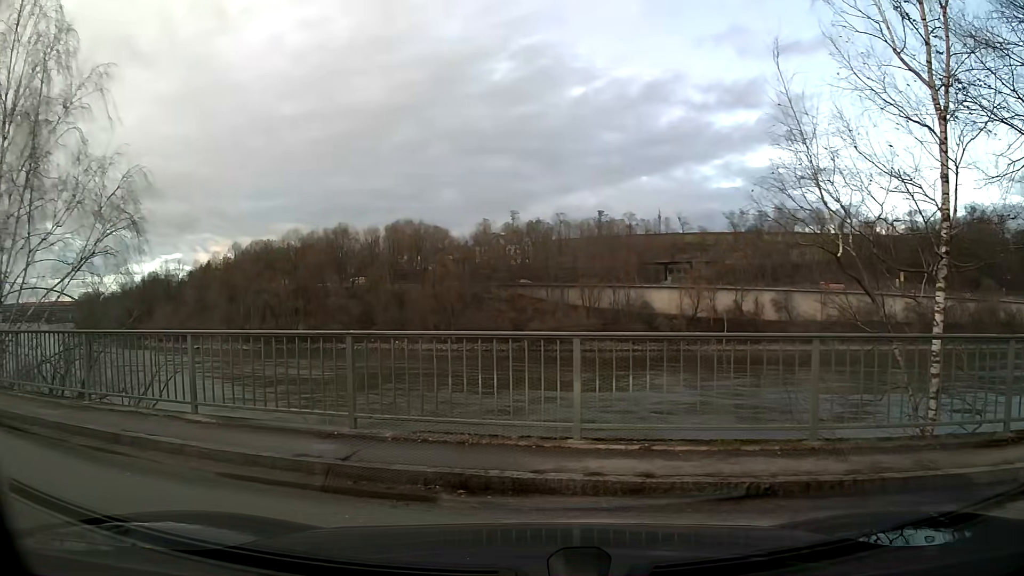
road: primary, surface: asphalt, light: Day
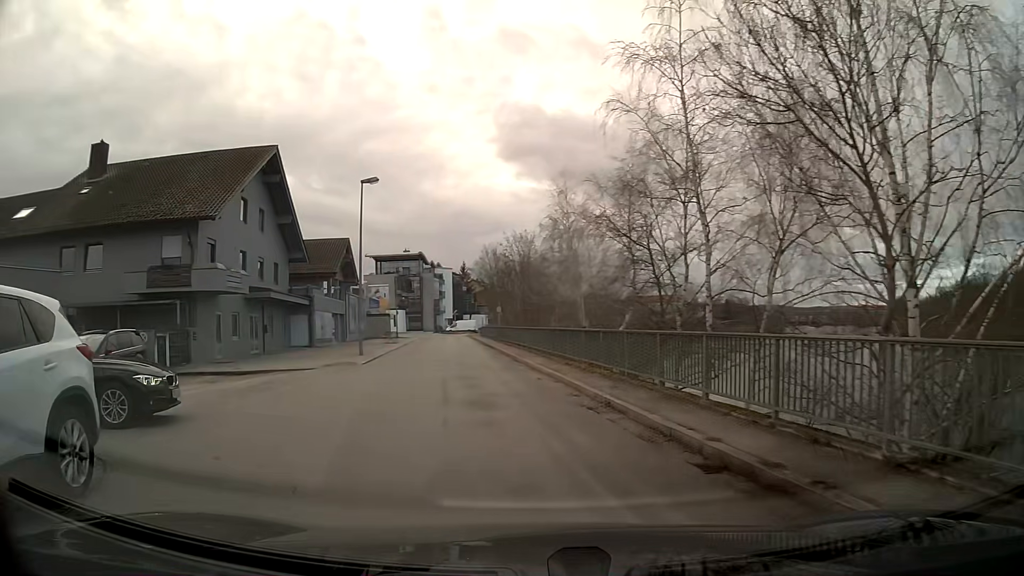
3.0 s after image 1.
(-6.9, +3.9) m; -85°
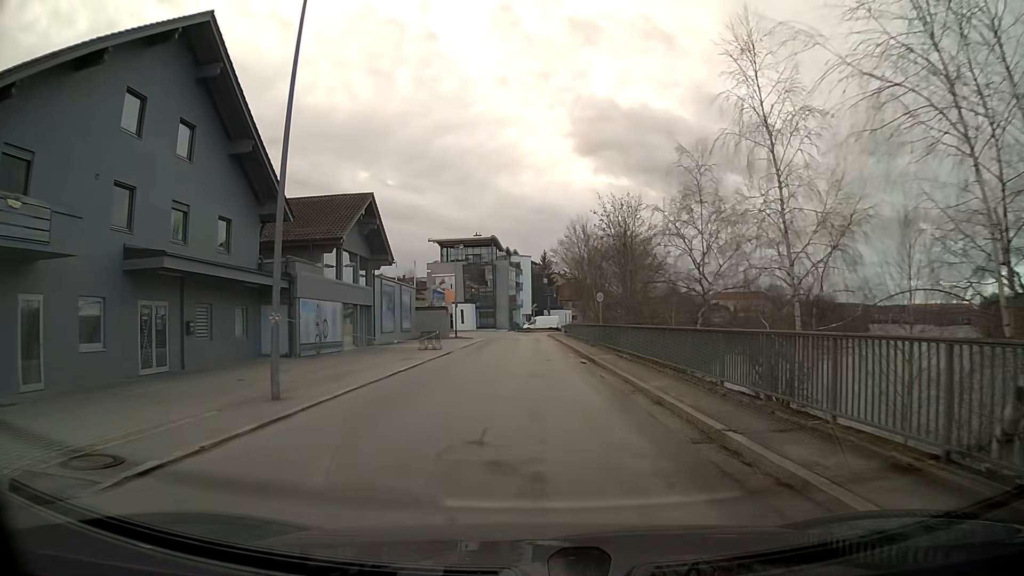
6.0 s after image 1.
(-1.3, +18.9) m; -5°
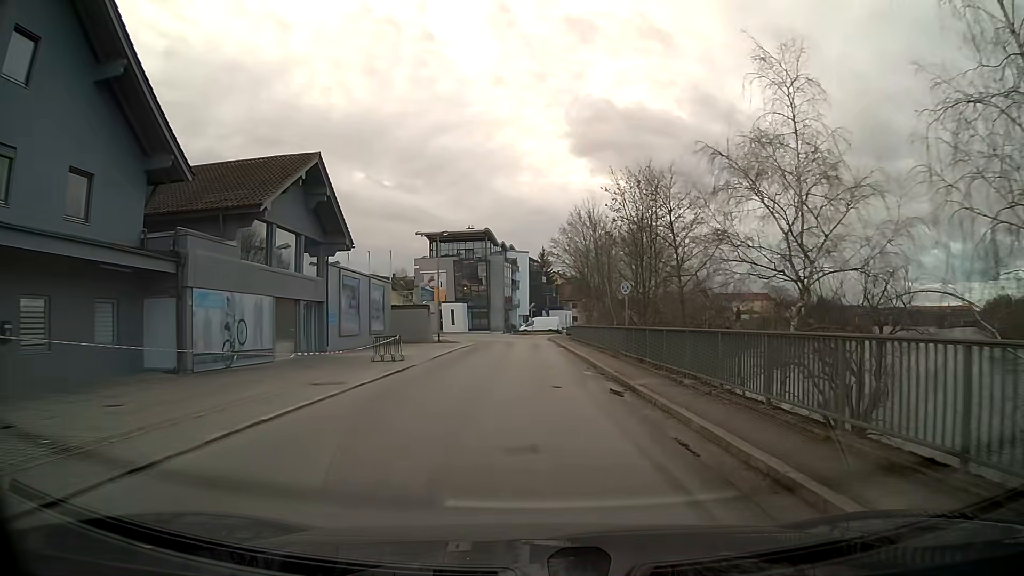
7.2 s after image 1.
(0.0, +9.5) m; 0°
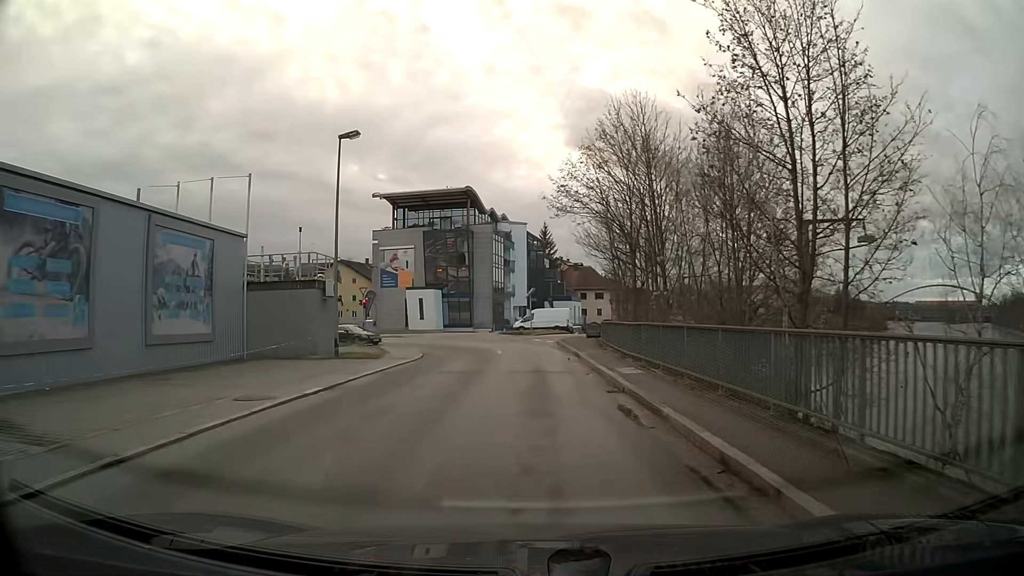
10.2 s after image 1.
(0.0, +26.0) m; 0°
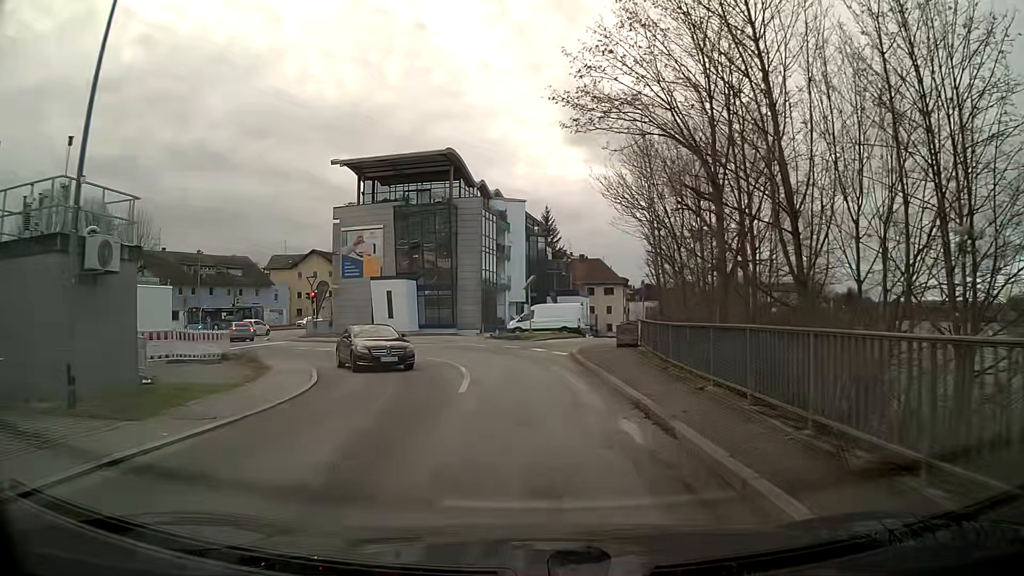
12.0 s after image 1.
(0.0, +14.8) m; 0°
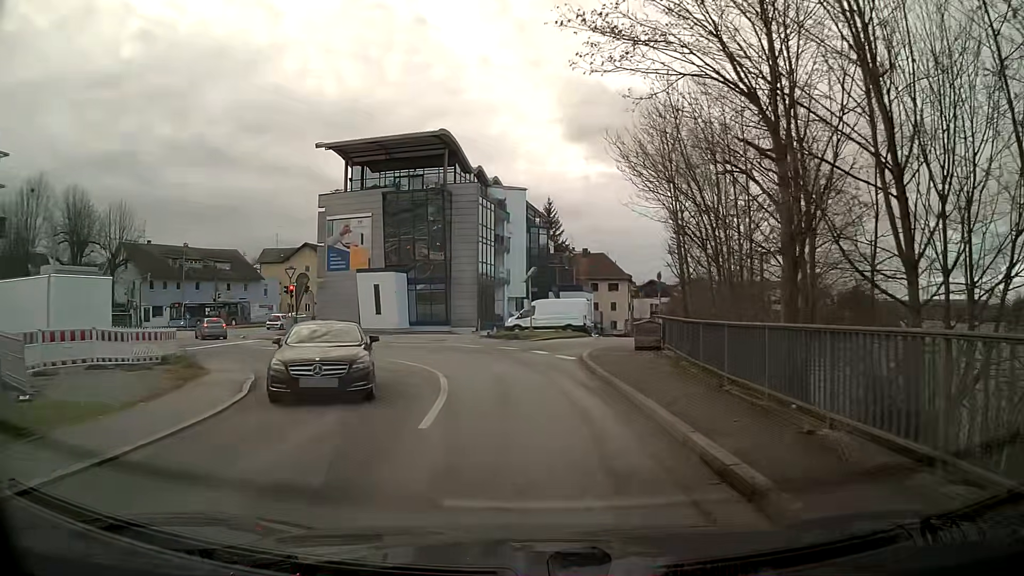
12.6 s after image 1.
(0.0, +4.5) m; 0°
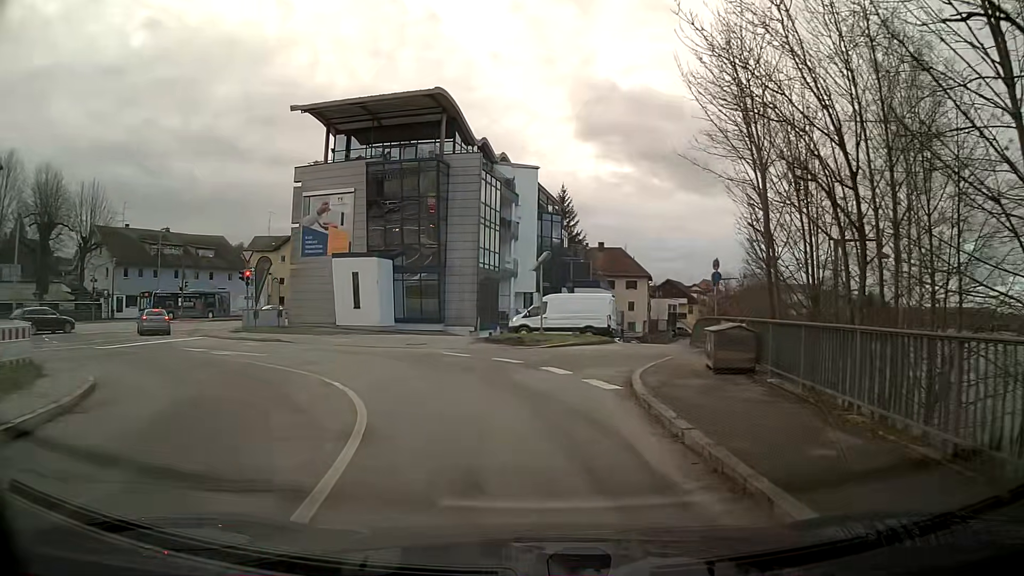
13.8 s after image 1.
(-0.1, +8.4) m; -2°
